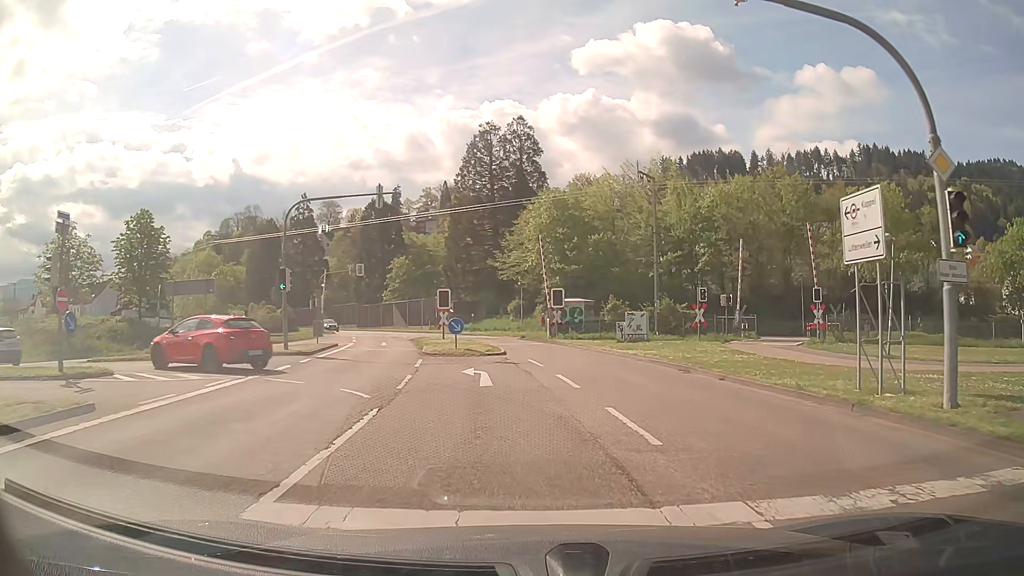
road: tertiary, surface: asphalt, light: Day
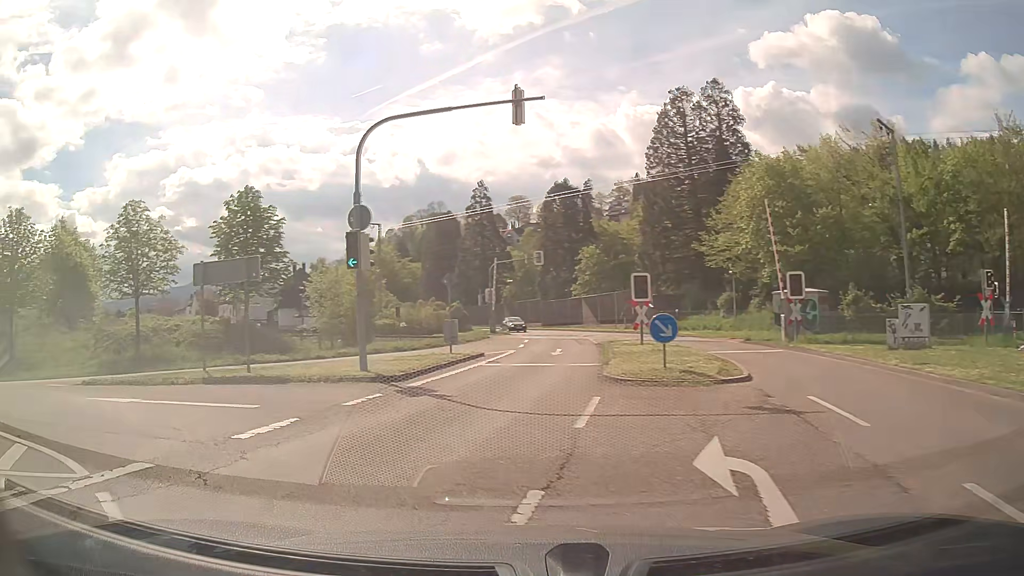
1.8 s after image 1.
(-0.8, +11.0) m; -16°
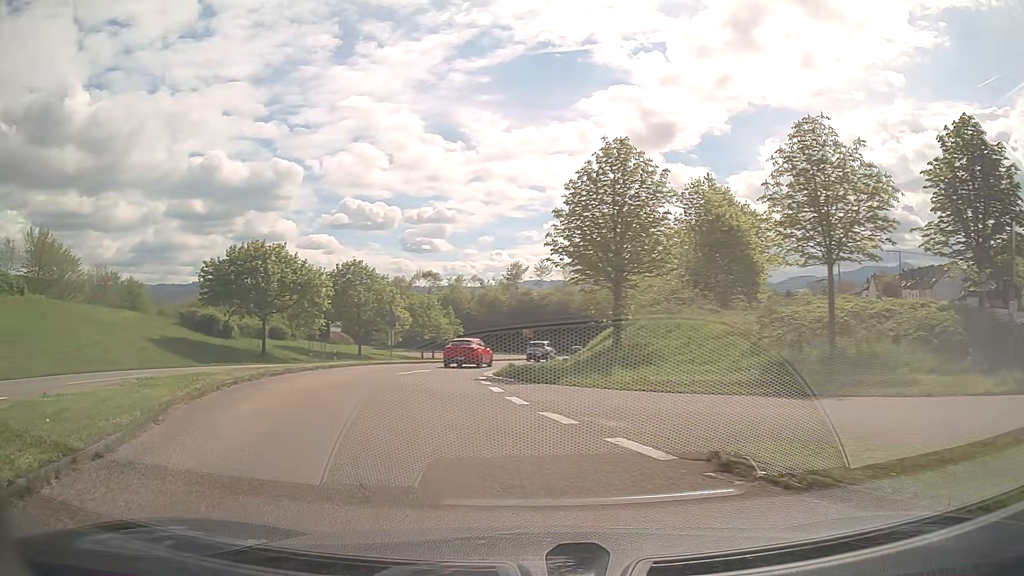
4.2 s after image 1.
(-6.3, +11.1) m; -58°
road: trunk_link
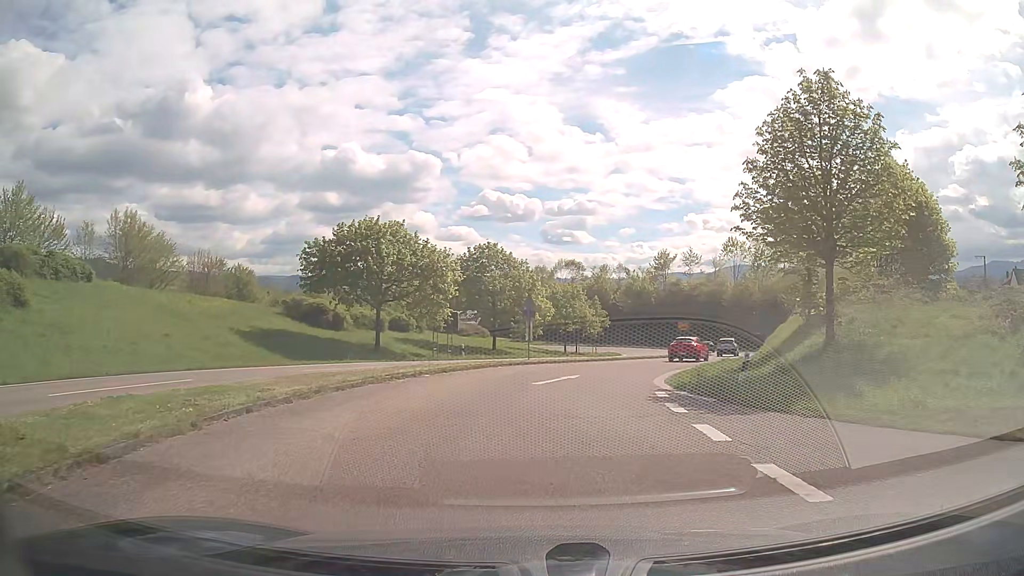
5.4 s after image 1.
(-1.1, +7.4) m; -13°
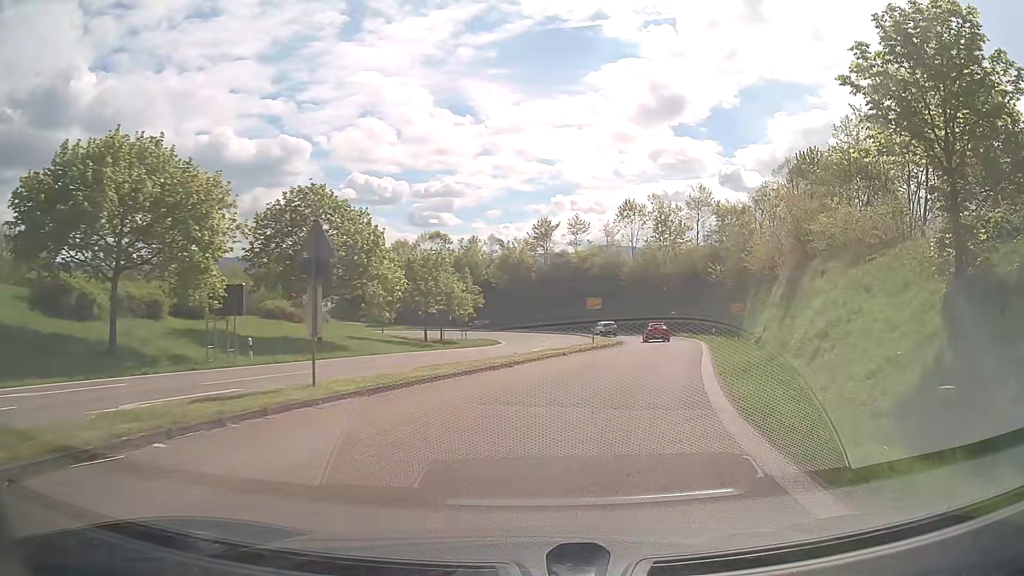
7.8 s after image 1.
(+1.1, +18.6) m; +11°
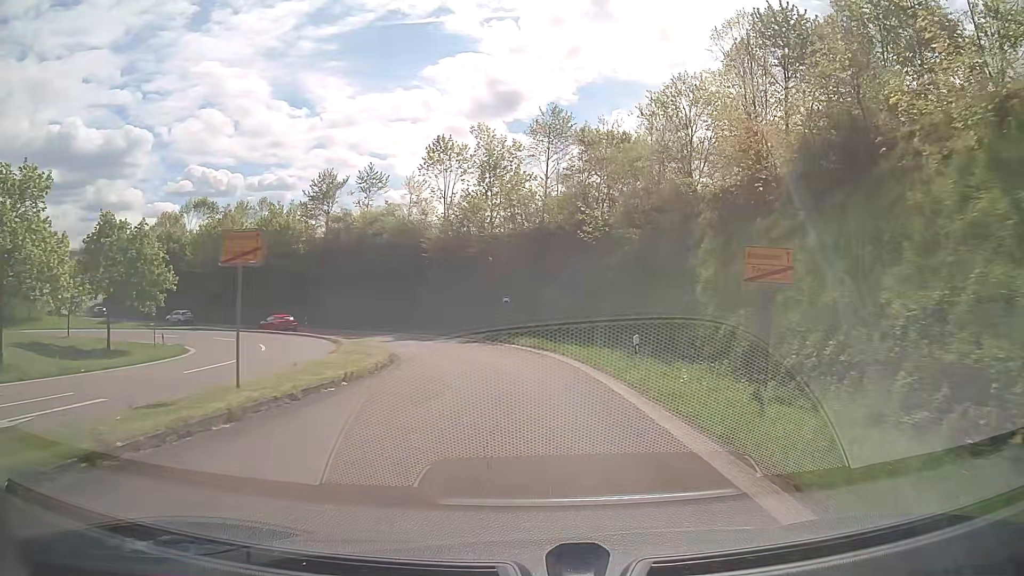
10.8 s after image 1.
(+5.9, +30.7) m; +15°
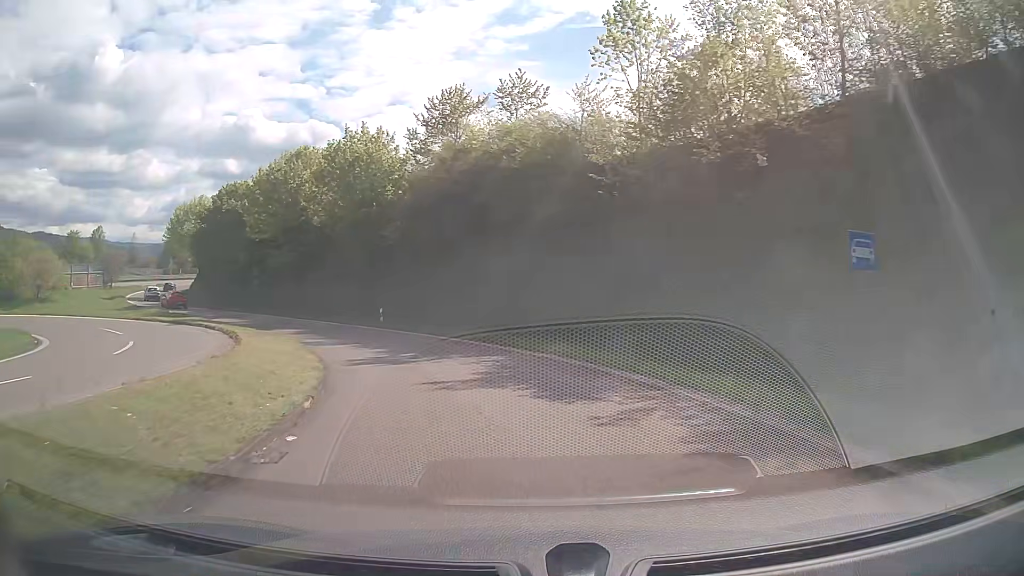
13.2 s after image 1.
(-2.8, +28.6) m; -16°
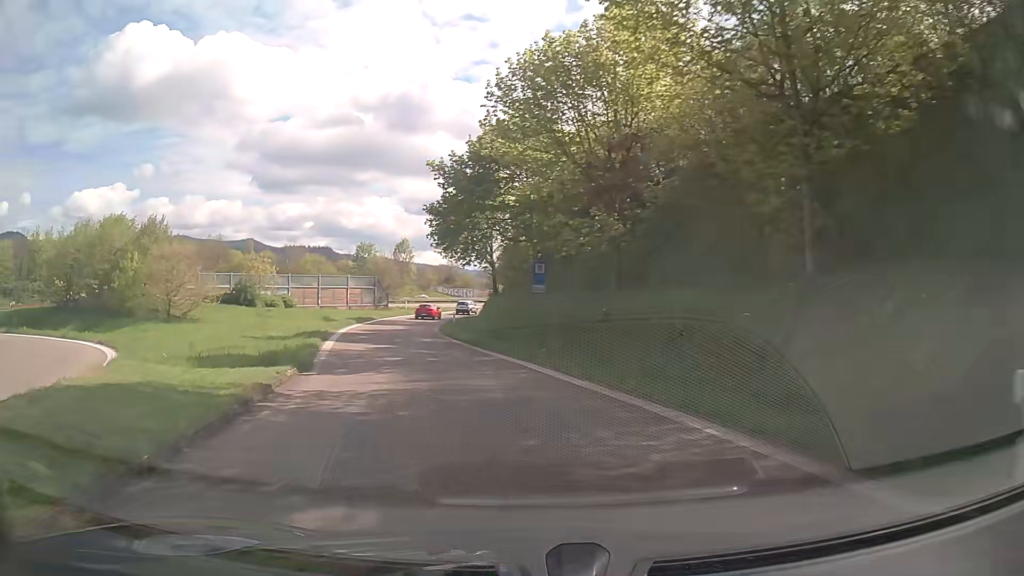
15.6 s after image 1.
(-7.7, +28.1) m; -30°
(-1, +10) (-3, +20) (-6, +29) (-8, +39) (-10, +49) (-10, +59) (-10, +69) (-9, +79) (-7, +89) (-4, +98) m
